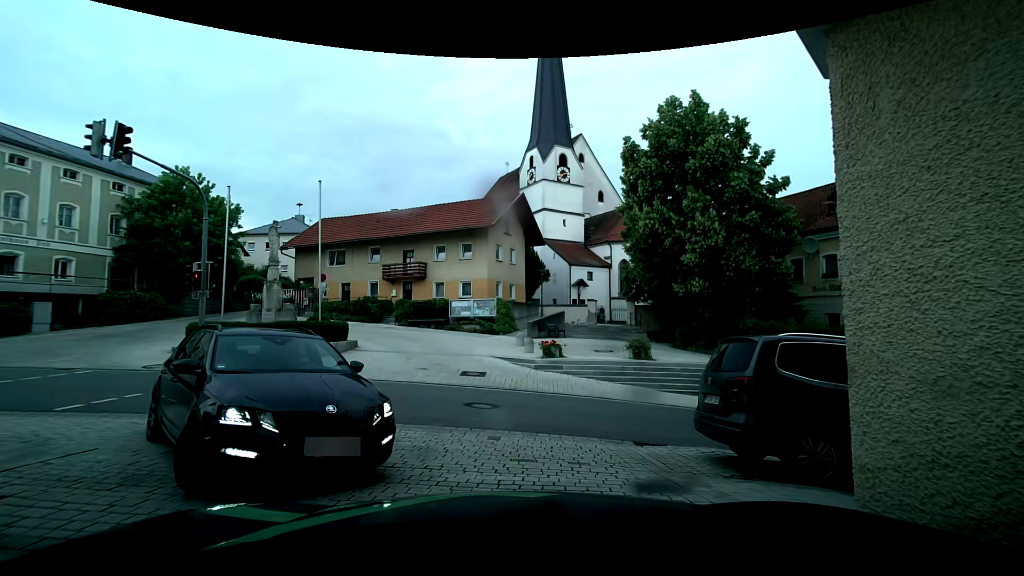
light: Day
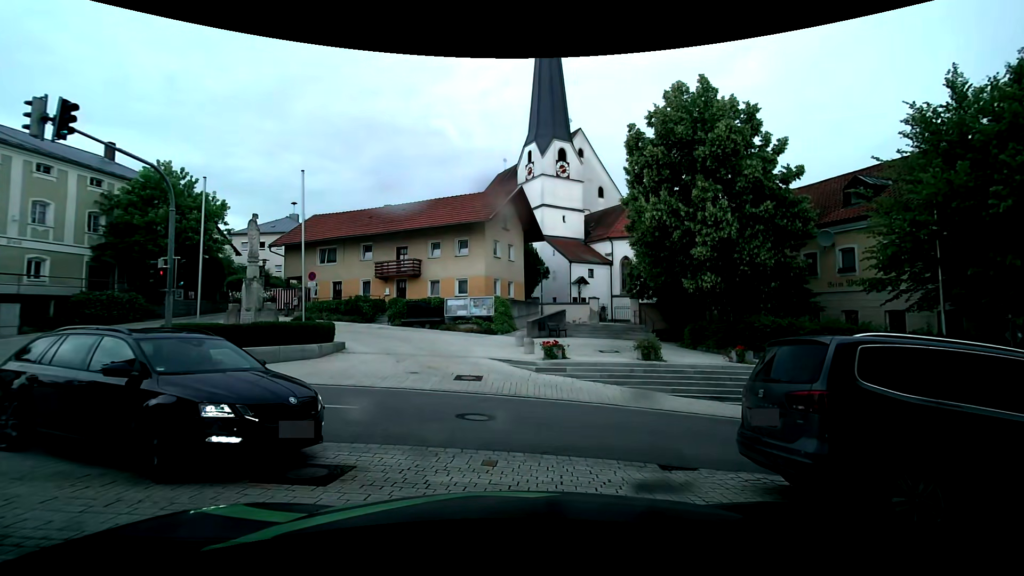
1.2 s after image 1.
(0.0, +1.4) m; 0°
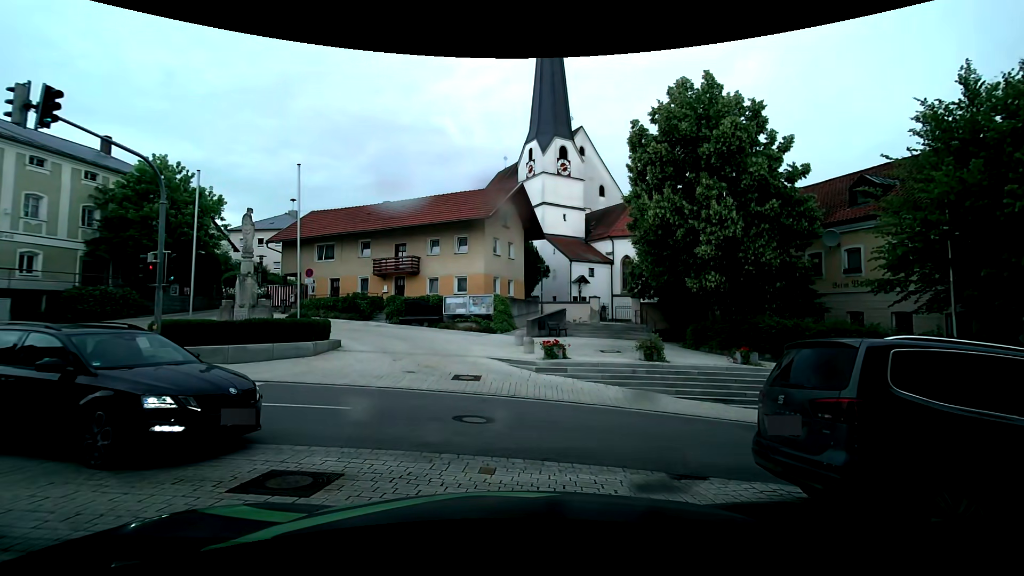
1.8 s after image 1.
(0.0, +0.4) m; 0°
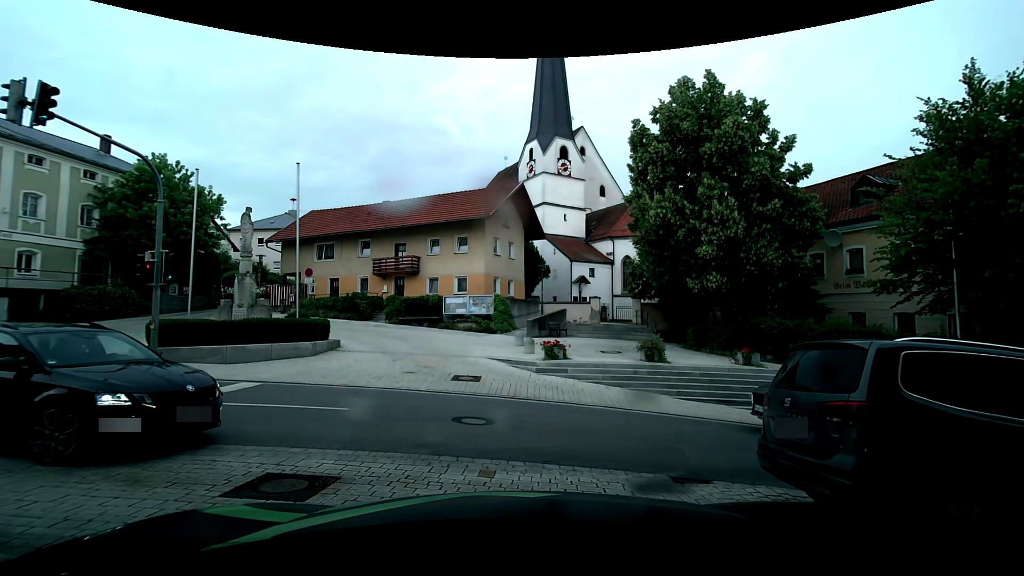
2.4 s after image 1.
(0.0, +0.1) m; 0°
